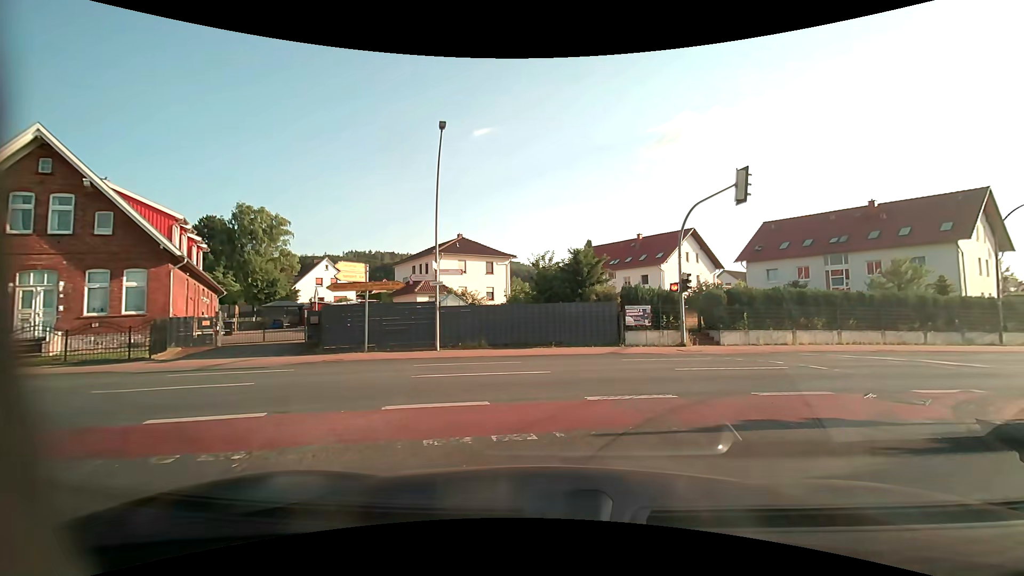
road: secondary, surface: asphalt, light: Day
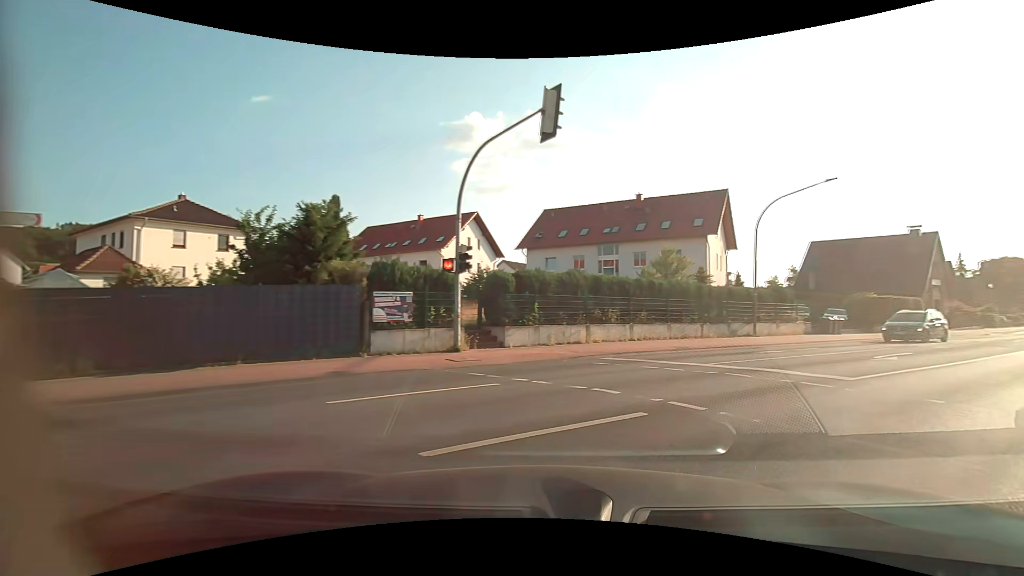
(+1.4, +8.0) m; +23°
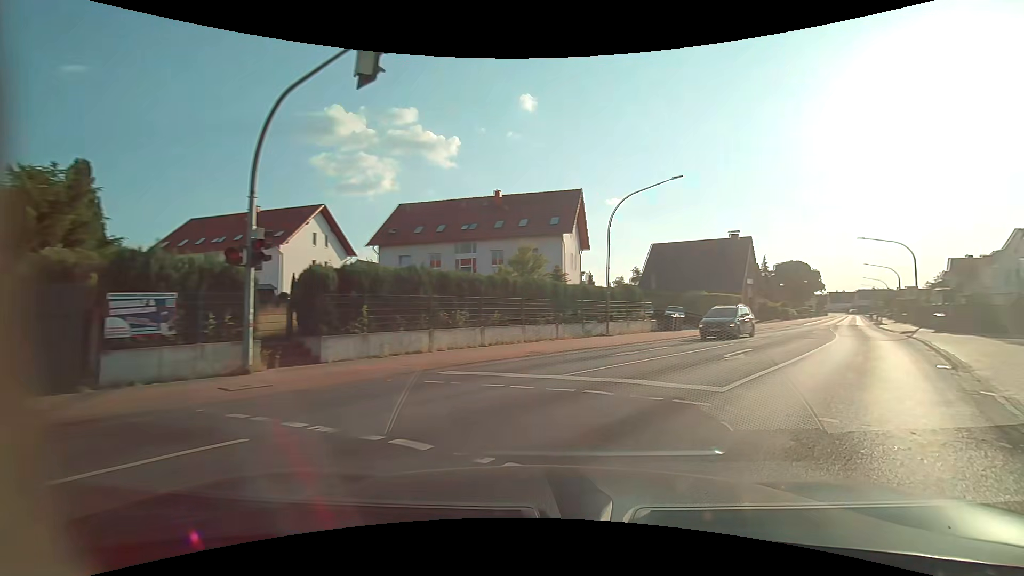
(+0.6, +3.0) m; +18°
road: primary
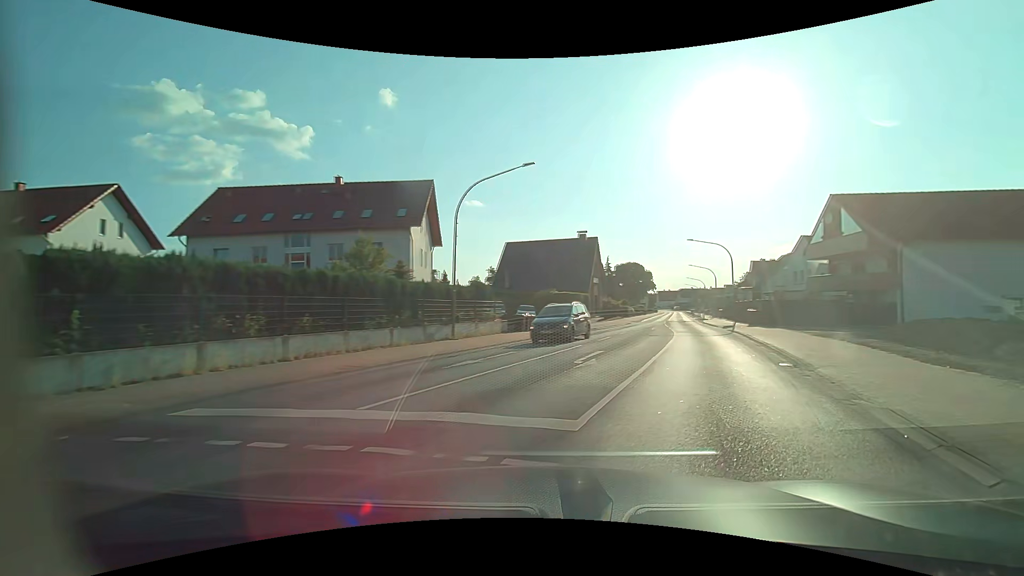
(+0.4, +3.3) m; +17°
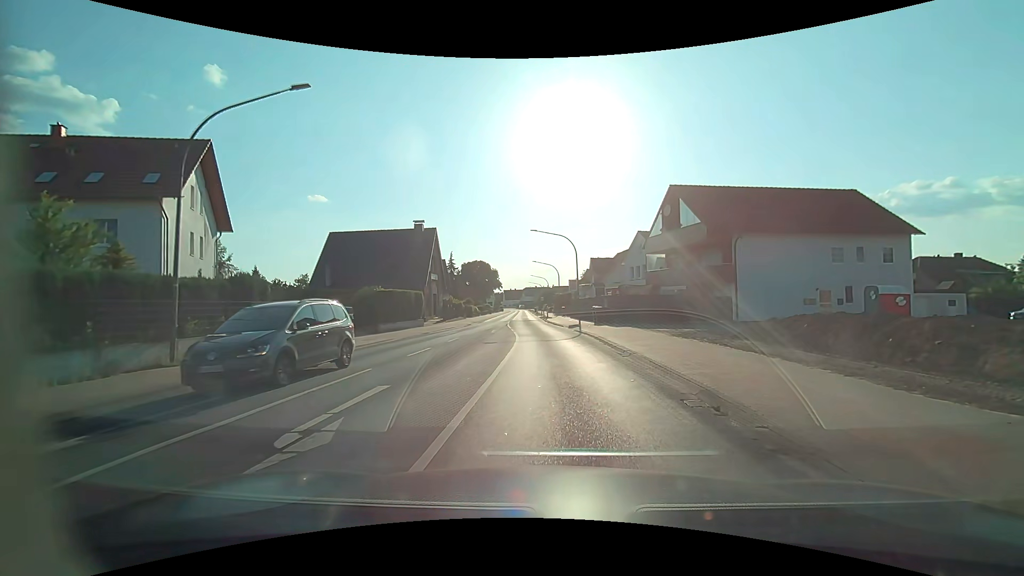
(+1.3, +7.1) m; +16°
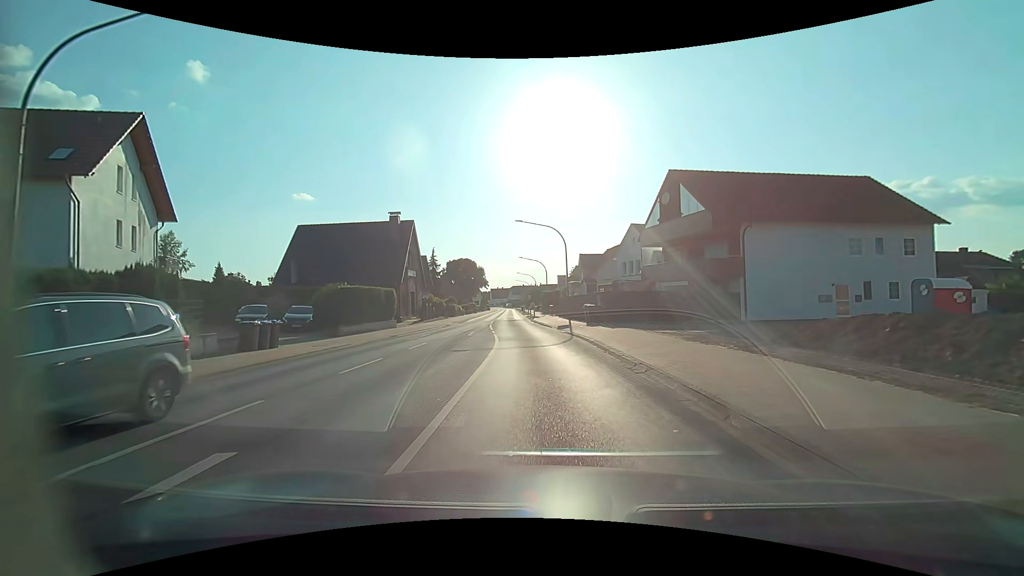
(+0.1, +4.1) m; +1°
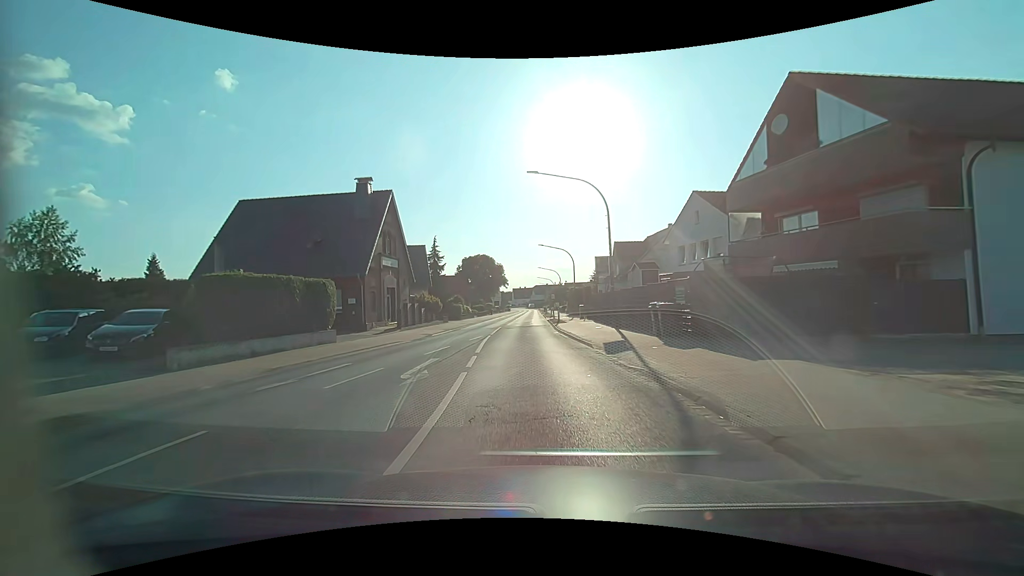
(-0.2, +14.3) m; -2°
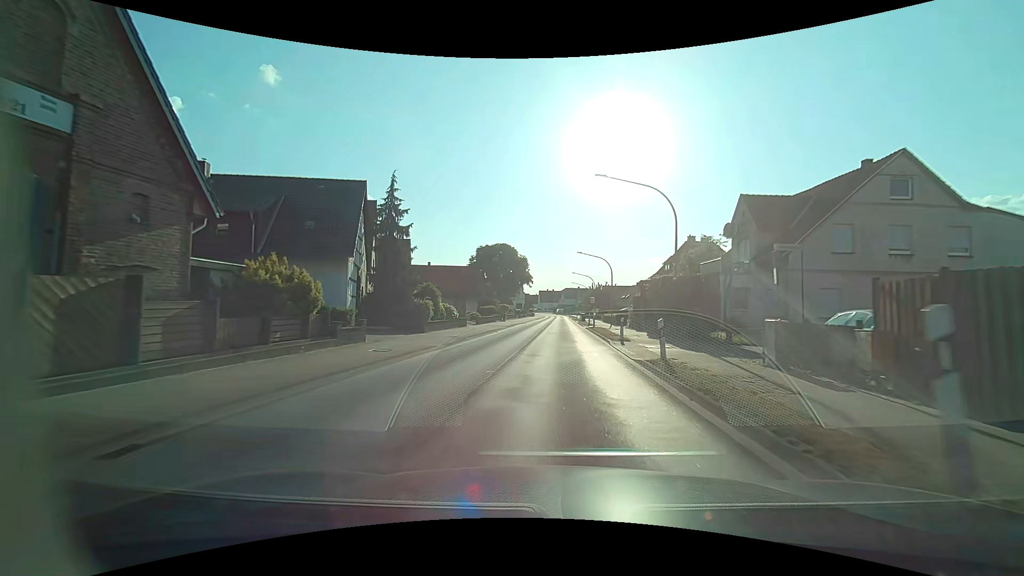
(-1.6, +30.3) m; -4°
(0, +10) (+1, +20) (+1, +30) (+2, +40) (+2, +50) (+2, +60) (+3, +70) (+3, +80) (+3, +90) (+4, +100) m
